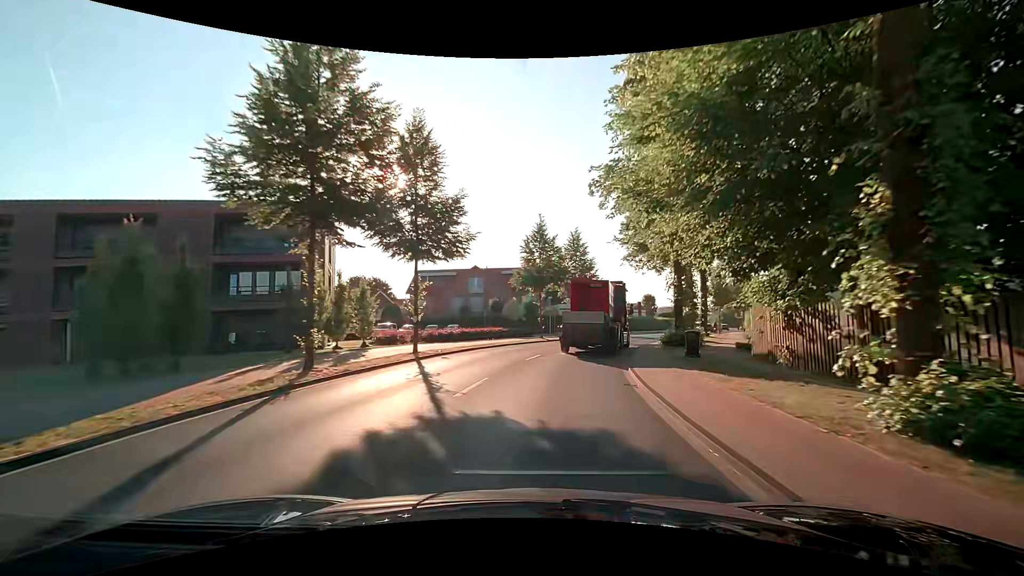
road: secondary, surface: asphalt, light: Day
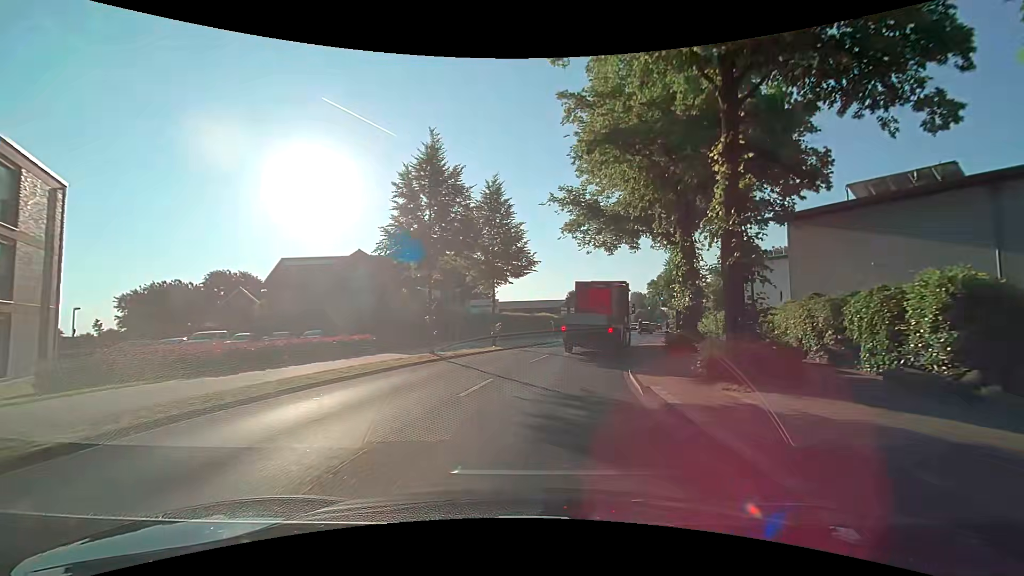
(+1.4, +17.3) m; +9°
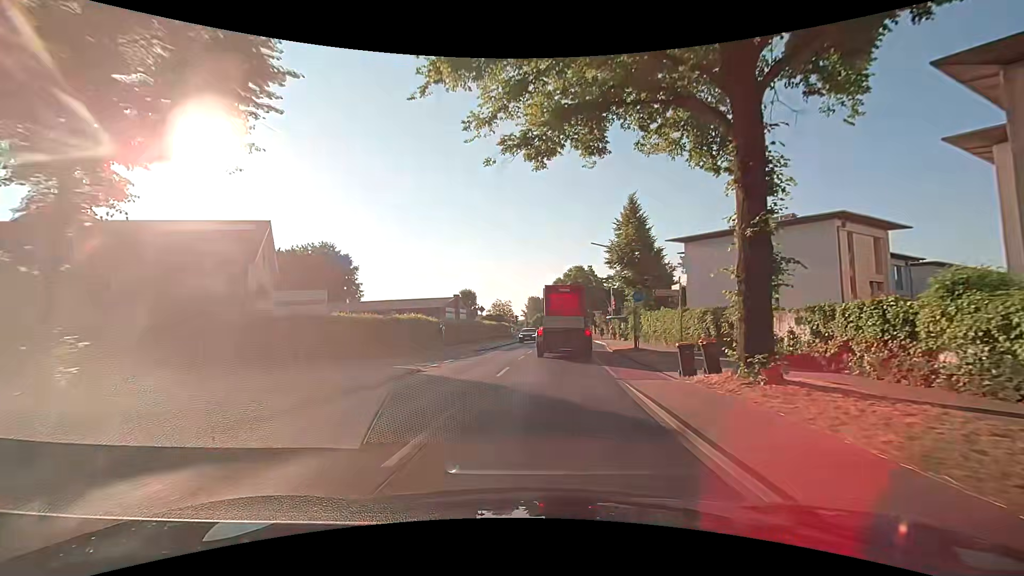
(+2.5, +22.3) m; +12°
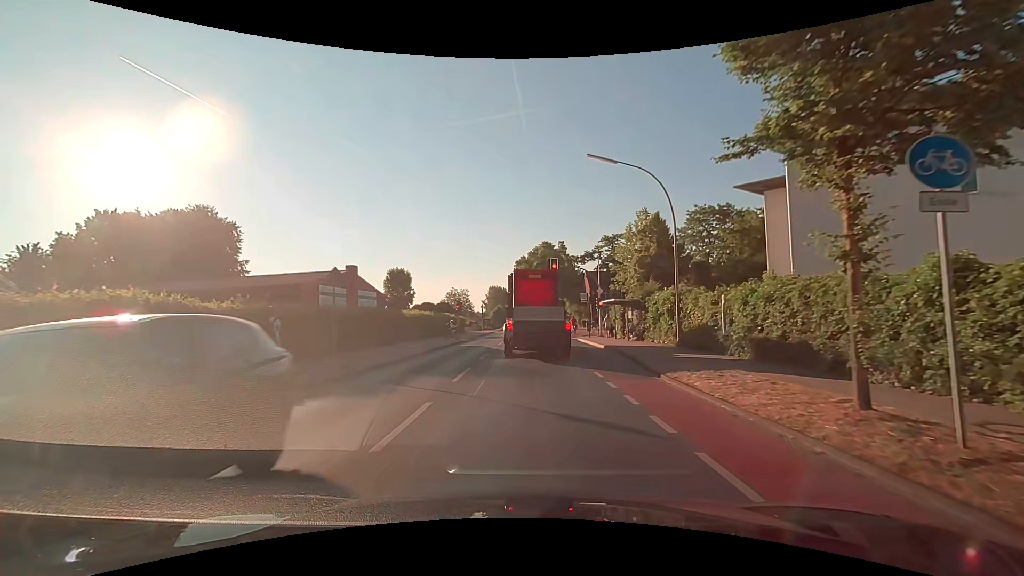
(+1.3, +21.8) m; +4°
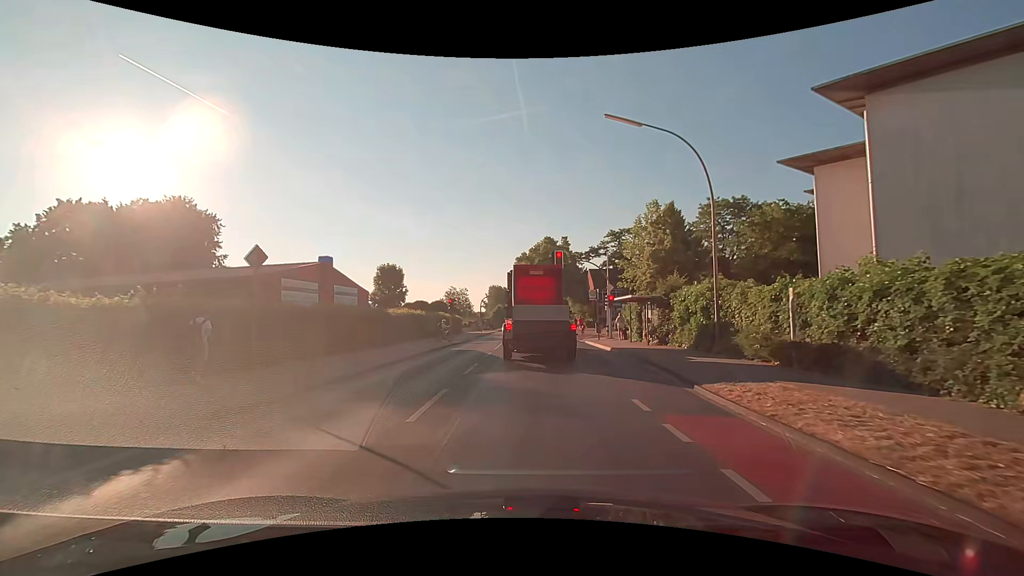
(0.0, +4.3) m; 0°
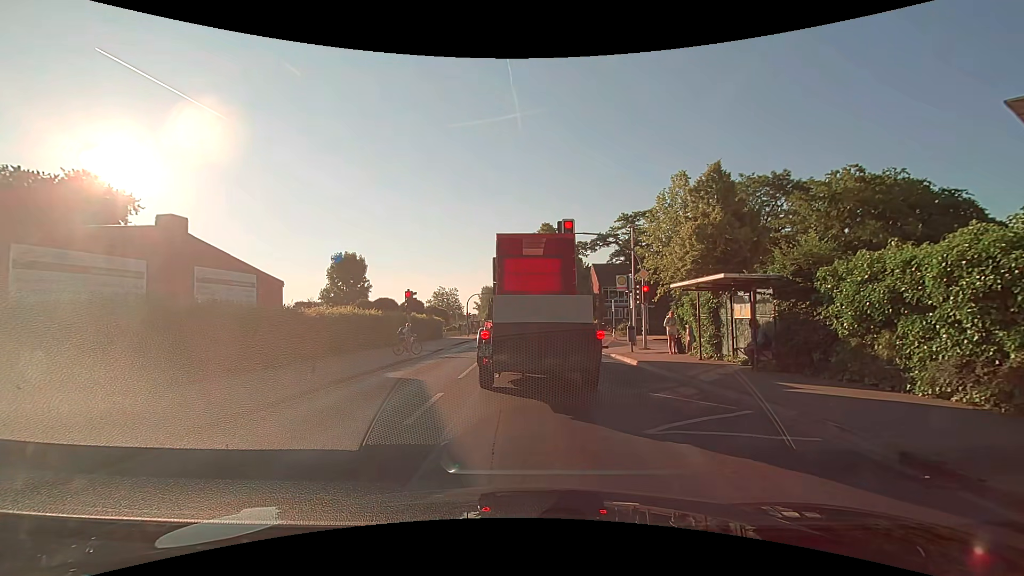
(+0.1, +11.5) m; +1°
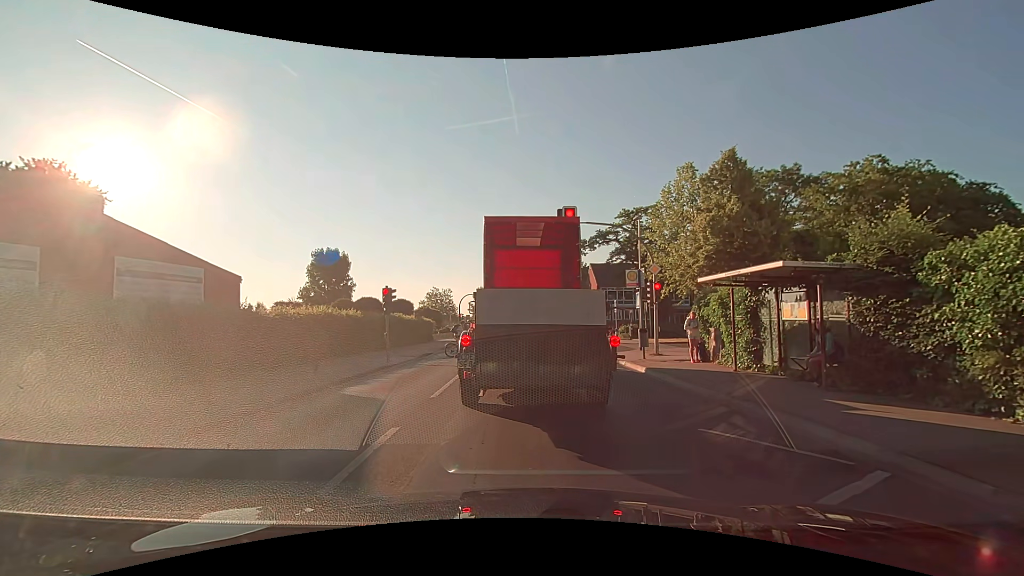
(0.0, +3.1) m; -1°
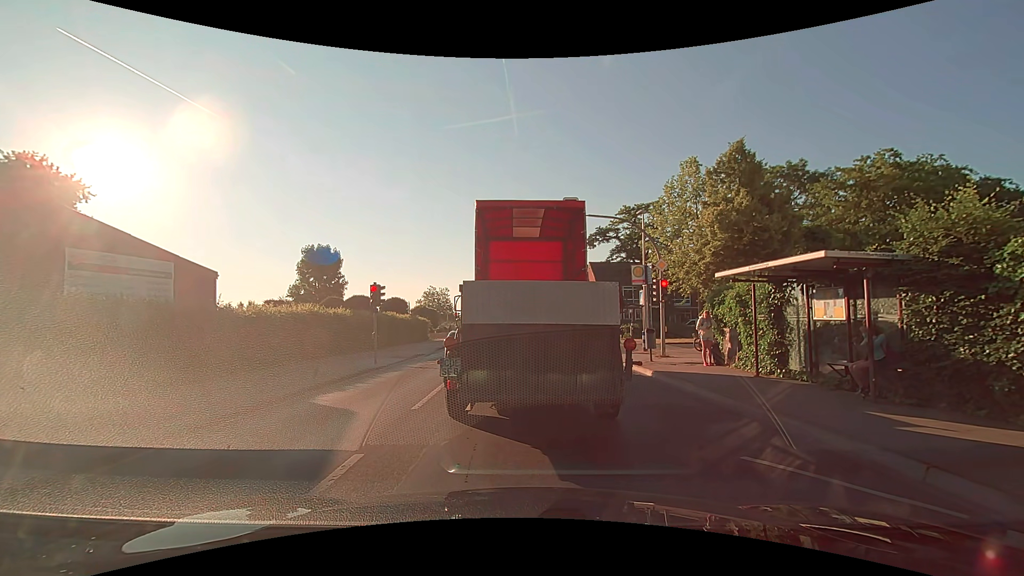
(0.0, +1.4) m; 0°
